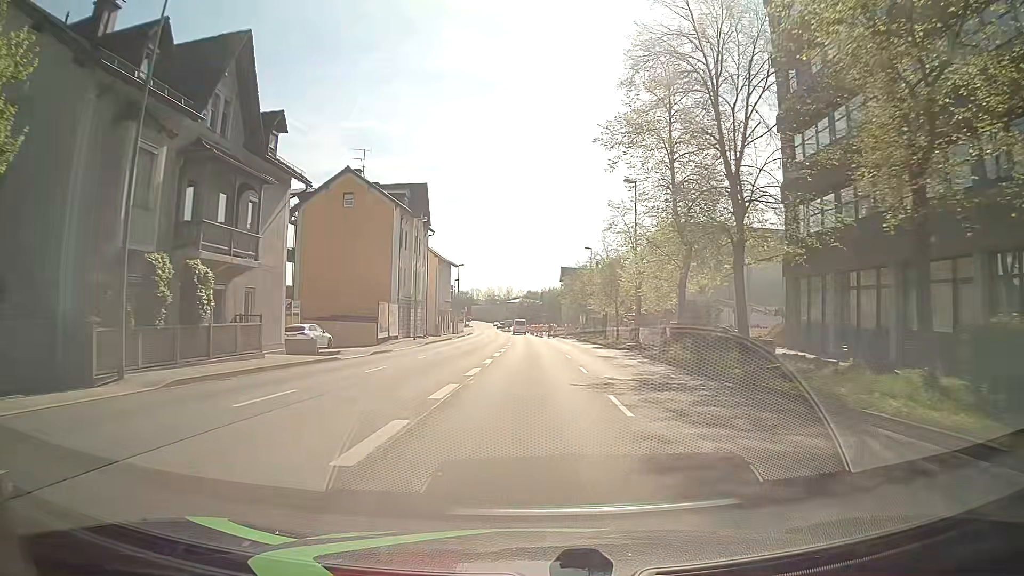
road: primary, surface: asphalt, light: Day
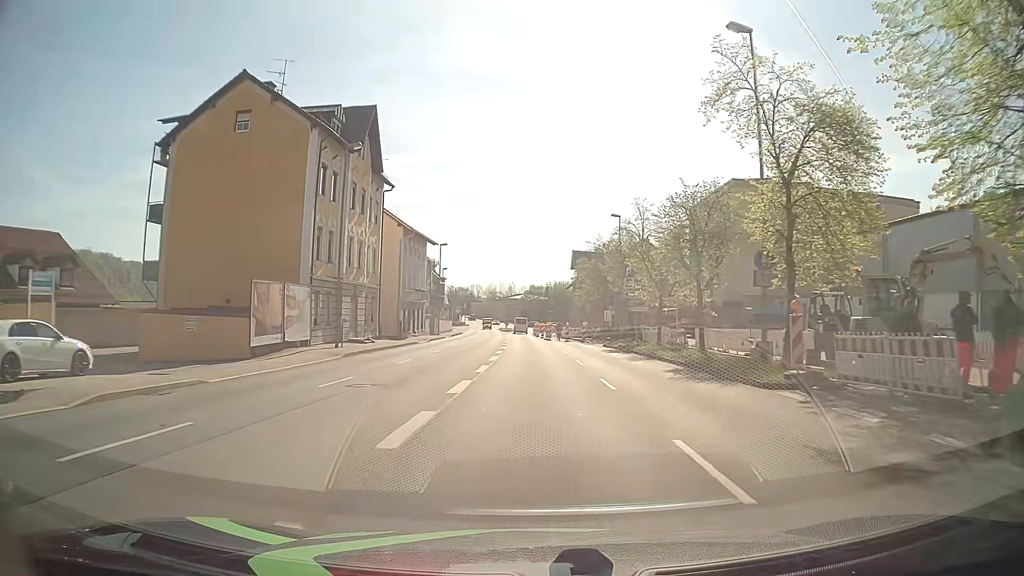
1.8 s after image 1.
(-0.3, +23.1) m; -1°
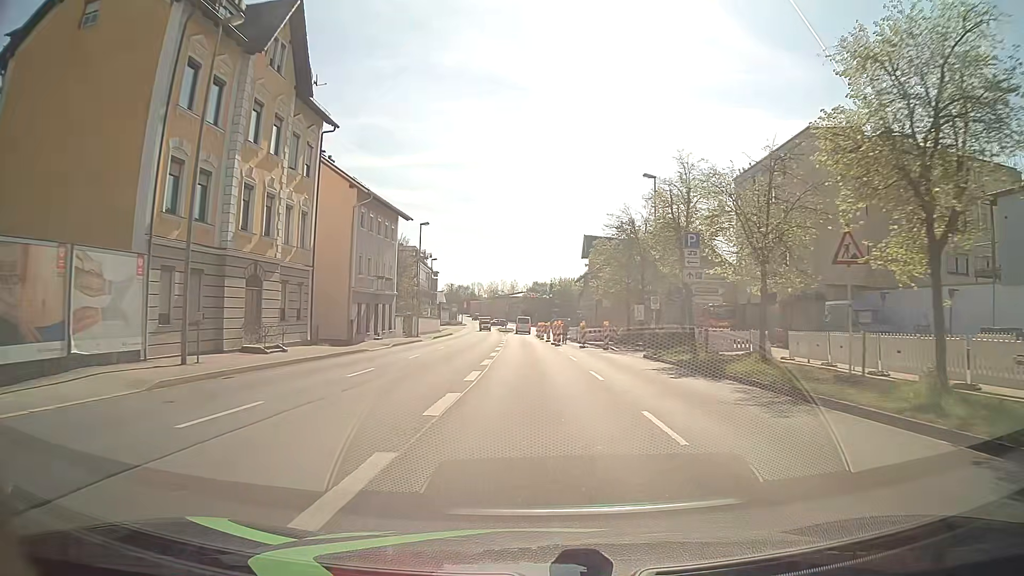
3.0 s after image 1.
(0.0, +15.4) m; 0°
(0, +10) (0, +20) (0, +30) (0, +40) (-1, +50) (-1, +60) (-1, +70) (-1, +80) (-1, +90) (-1, +100) m
